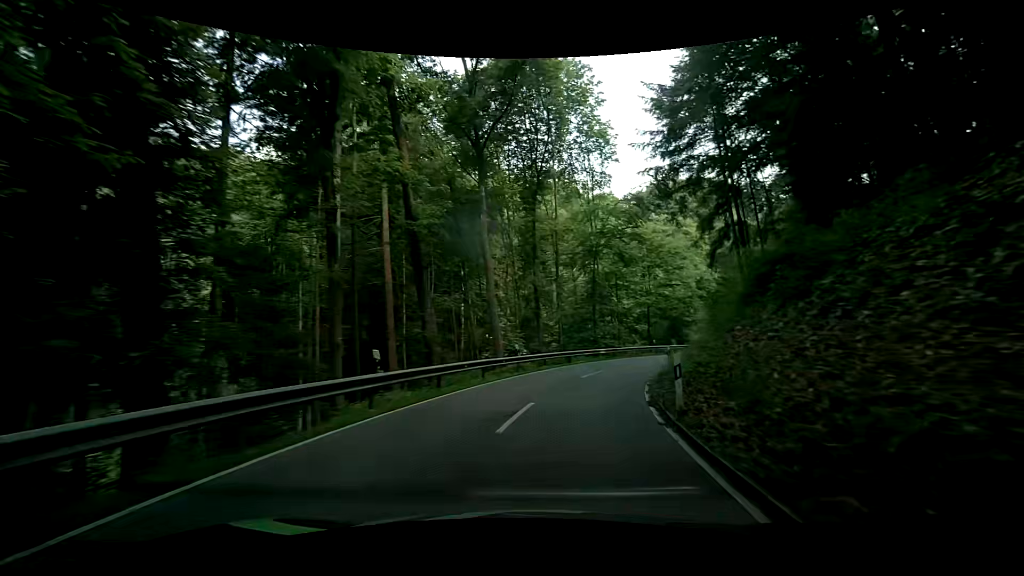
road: secondary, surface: asphalt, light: Day
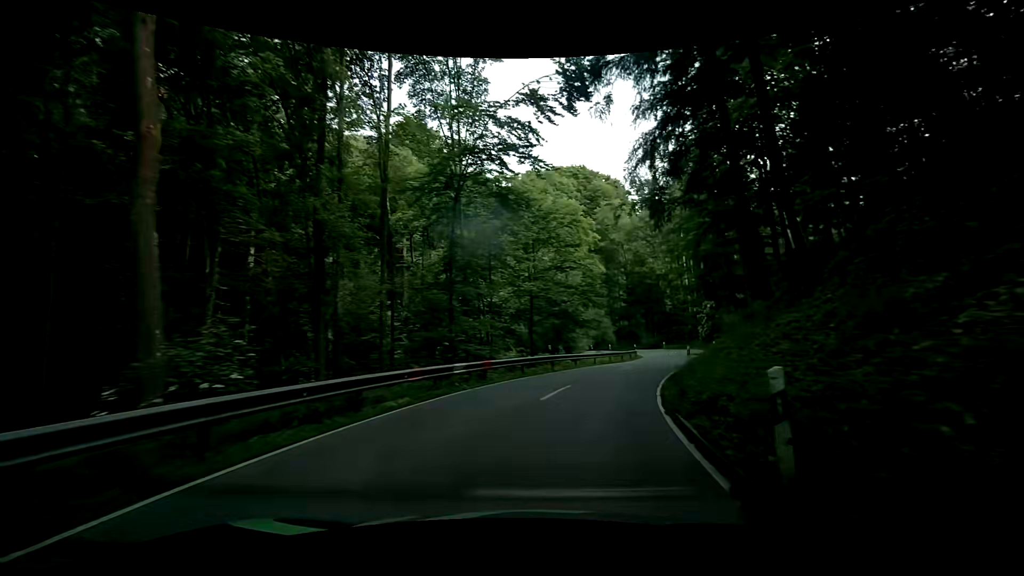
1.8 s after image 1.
(+2.6, +19.3) m; +15°
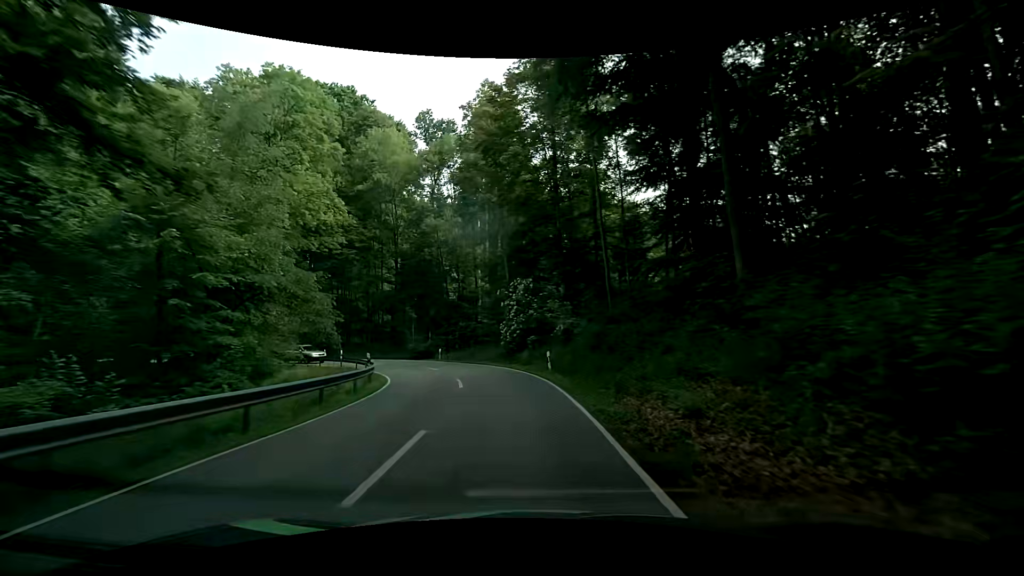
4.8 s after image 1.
(+7.6, +30.0) m; +27°
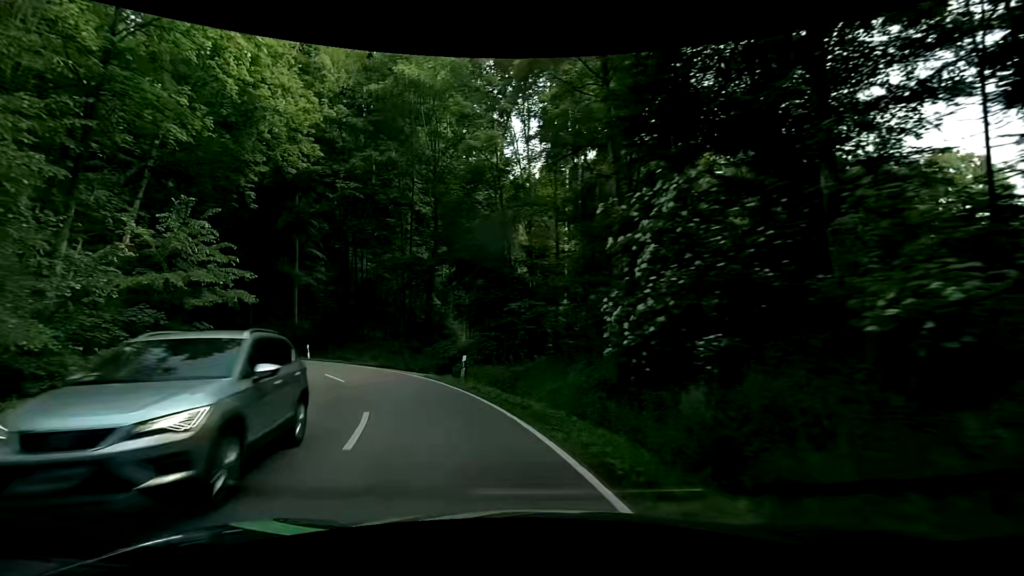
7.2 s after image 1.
(-1.4, +21.7) m; -10°
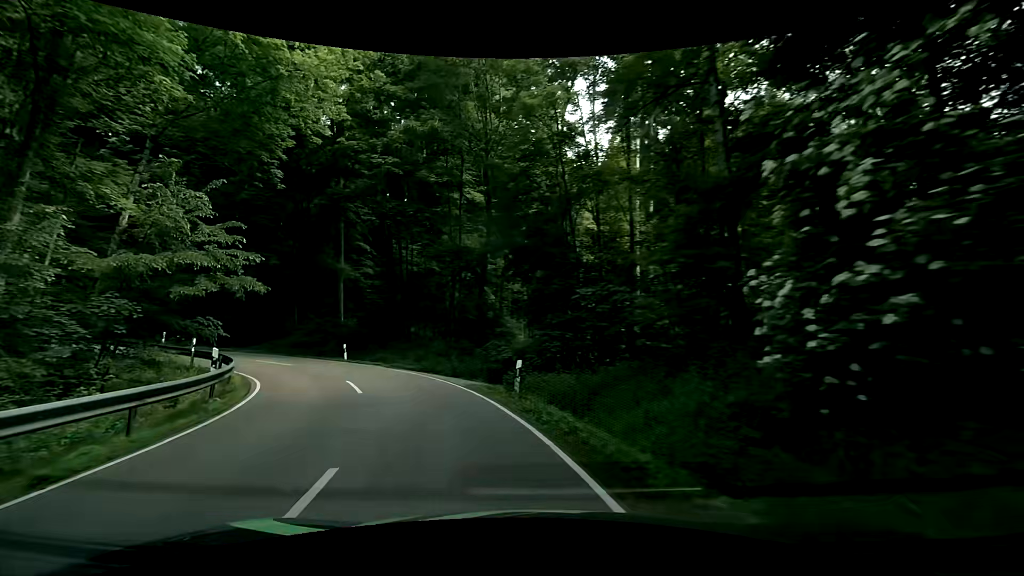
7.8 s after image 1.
(-0.3, +4.9) m; -6°
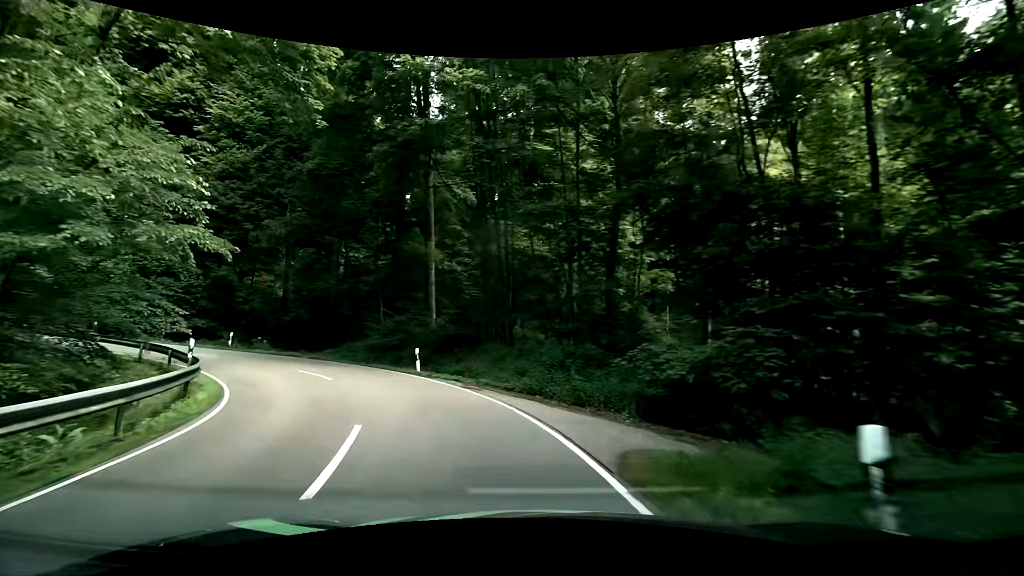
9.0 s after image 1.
(-1.2, +9.5) m; -13°
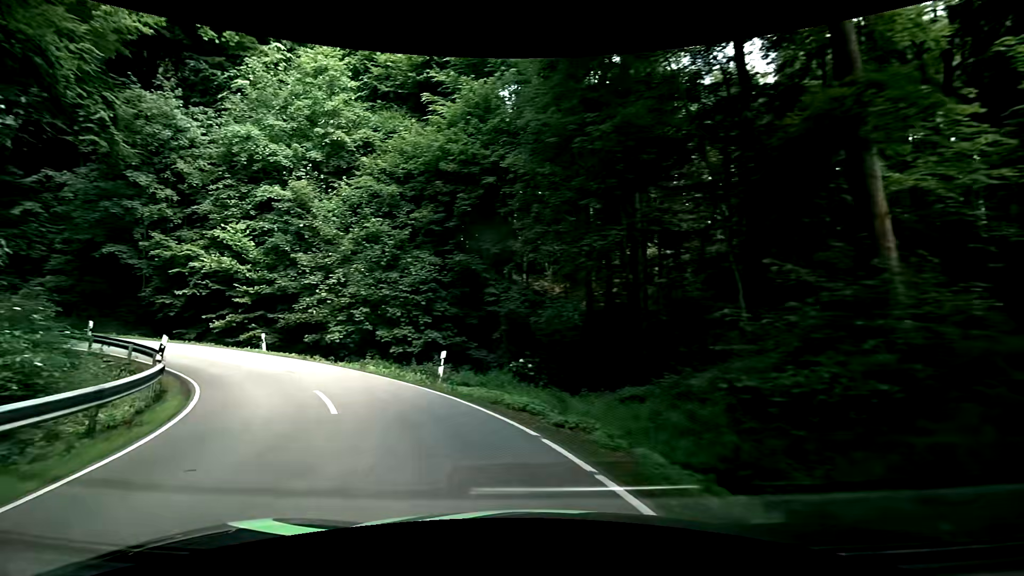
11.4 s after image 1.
(-5.6, +18.2) m; -38°
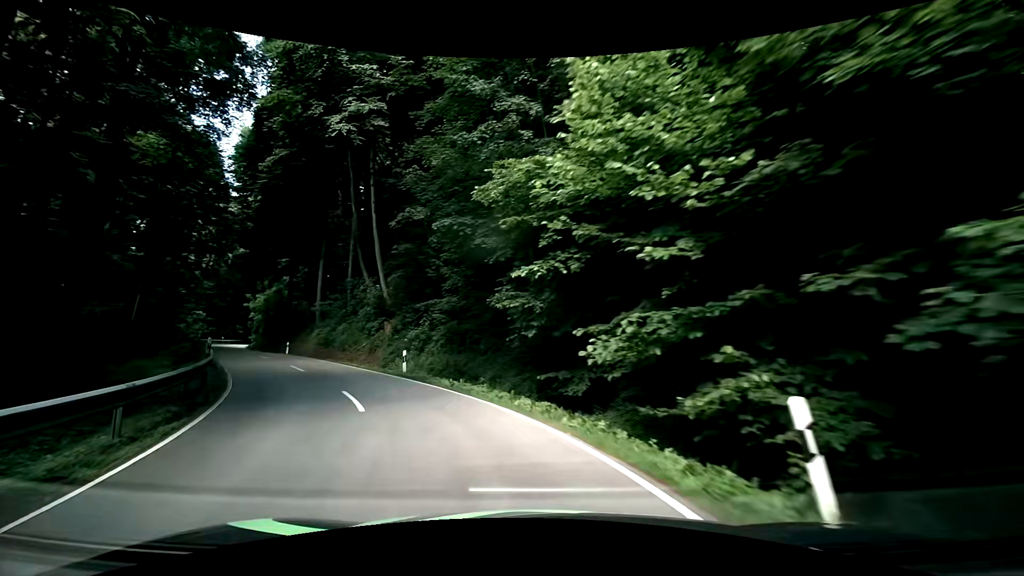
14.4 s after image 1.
(-9.5, +21.6) m; -47°
(-2, +10) (-6, +19) (-12, +27) (-18, +35) (-25, +42) (-31, +50) (-38, +57) (-44, +65) (-50, +73) (-55, +82) m
